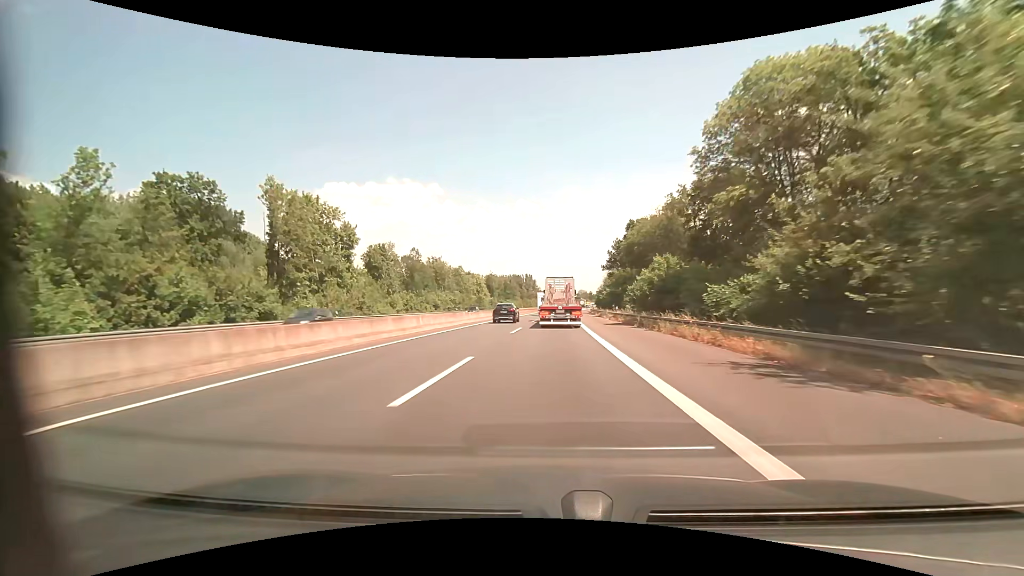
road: motorway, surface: asphalt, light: Day
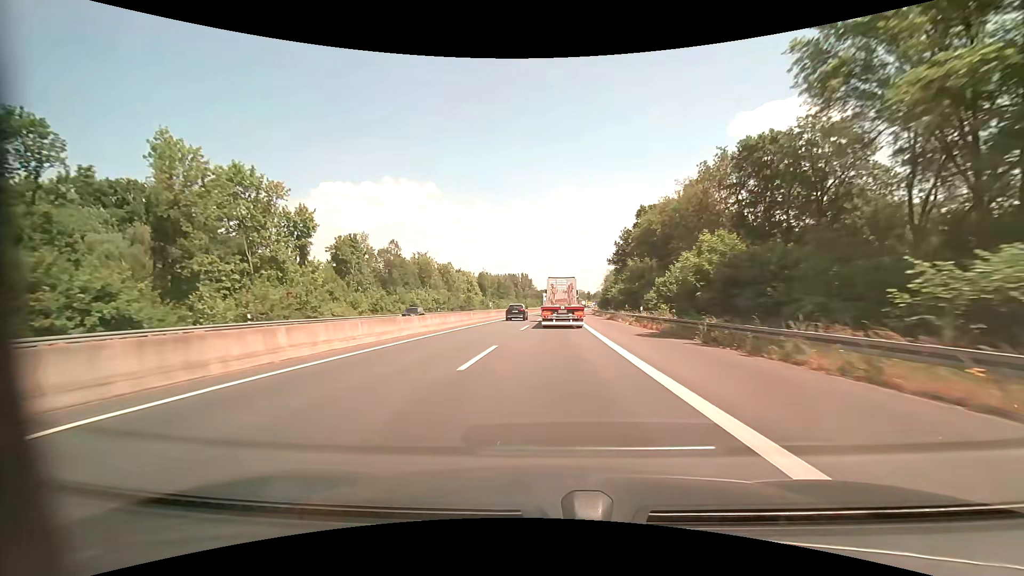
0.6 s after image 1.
(0.0, +14.2) m; 0°
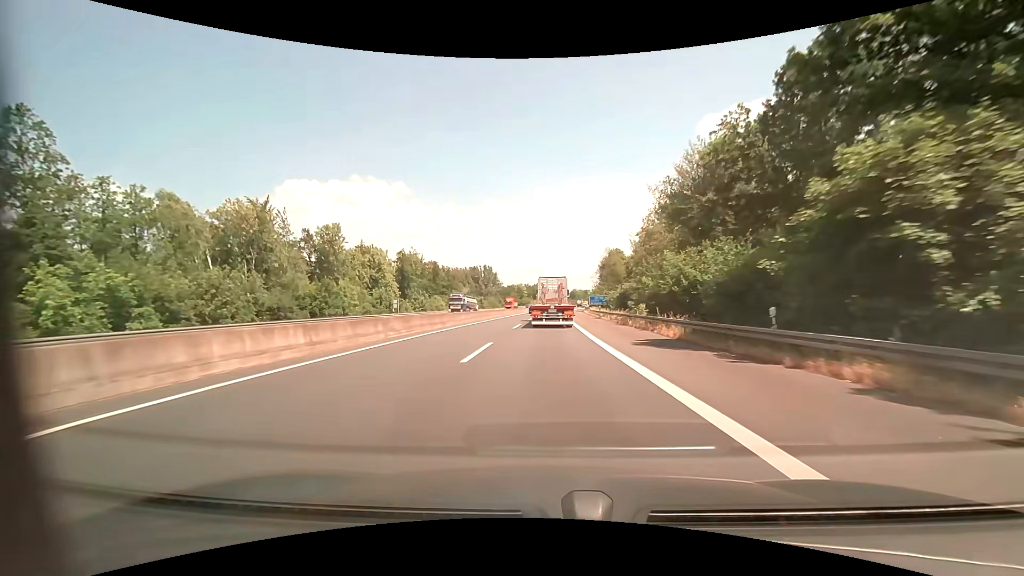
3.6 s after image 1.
(+1.9, +70.6) m; +3°
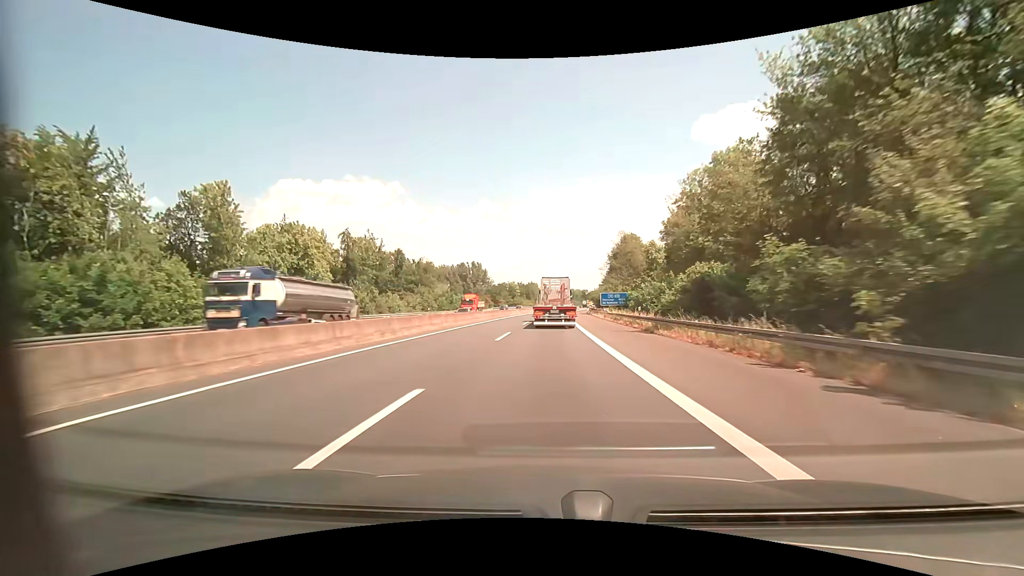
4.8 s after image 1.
(+0.1, +28.2) m; 0°
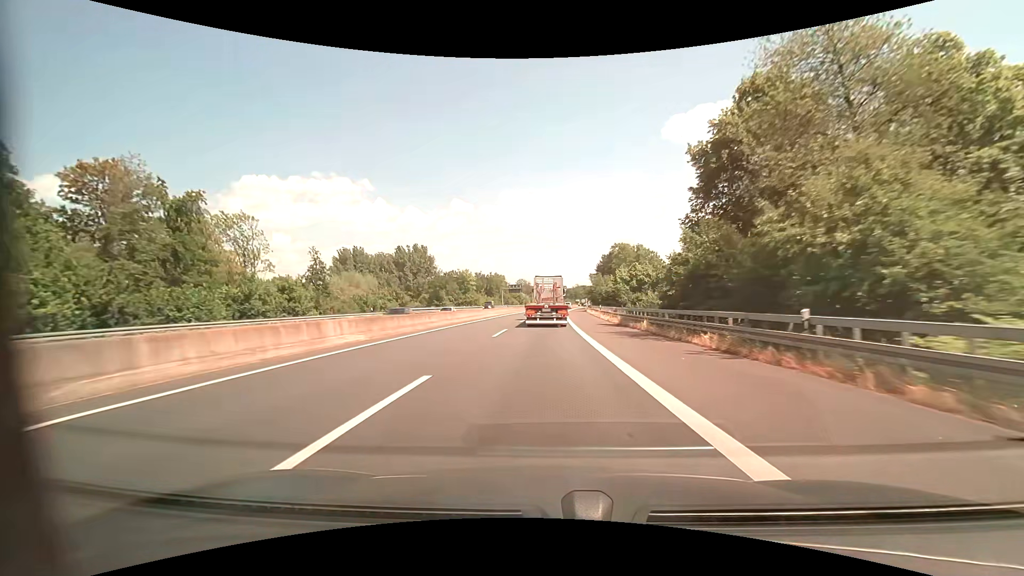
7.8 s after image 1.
(+1.7, +70.4) m; +3°
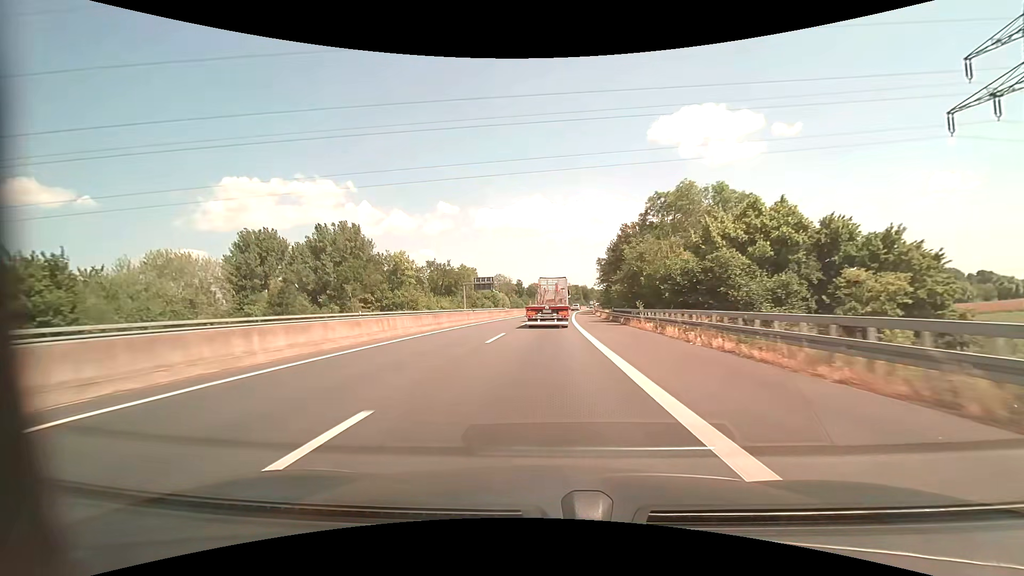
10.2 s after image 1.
(+0.9, +57.2) m; +2°
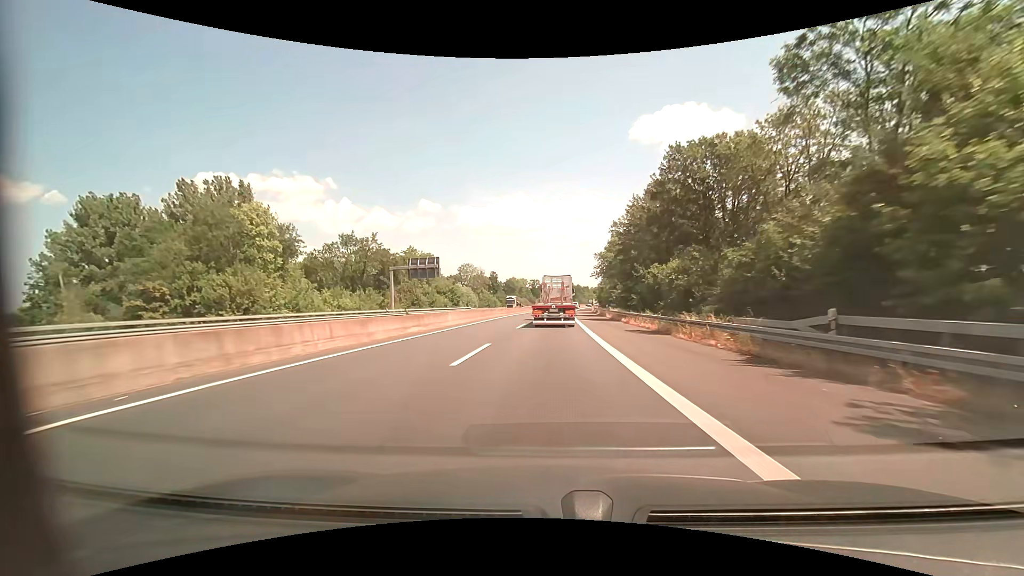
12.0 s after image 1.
(+0.6, +42.9) m; +2°
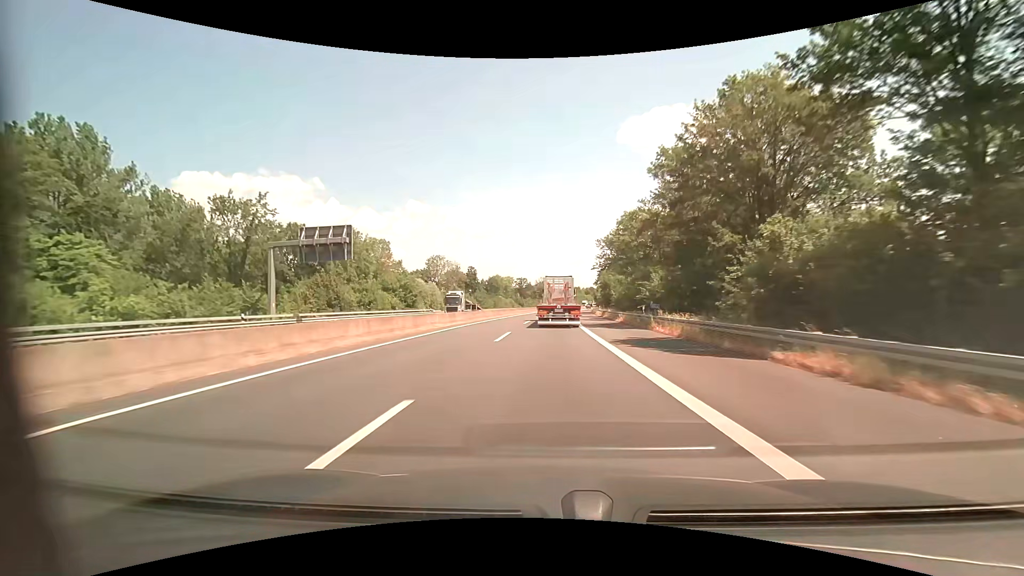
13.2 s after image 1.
(+0.4, +28.3) m; +1°
(0, +10) (0, +20) (0, +30) (+1, +40) (+1, +50) (+1, +60) (+2, +70) (+2, +80) (+3, +90) (+4, +100) m
